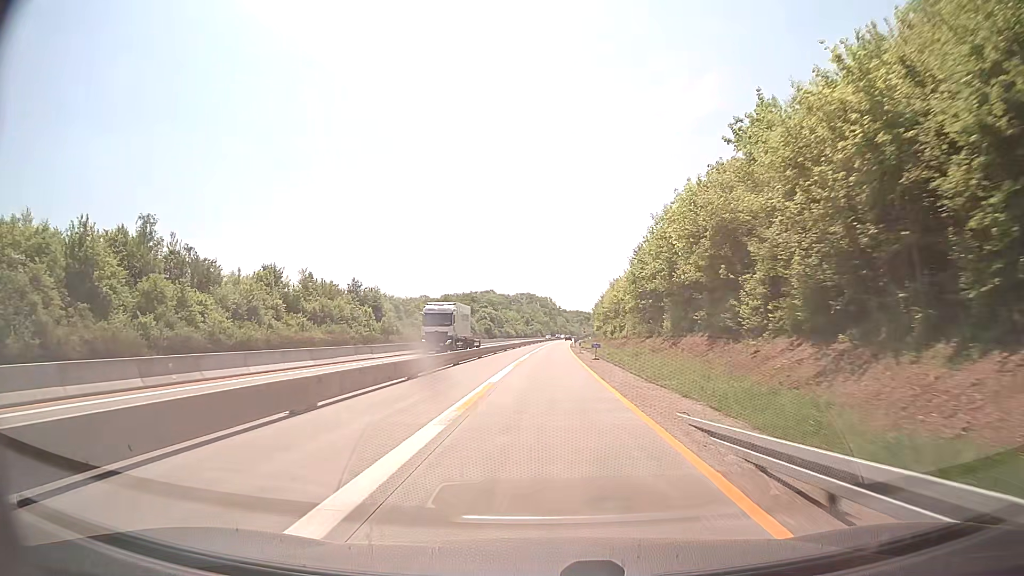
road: motorway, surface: concrete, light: Day
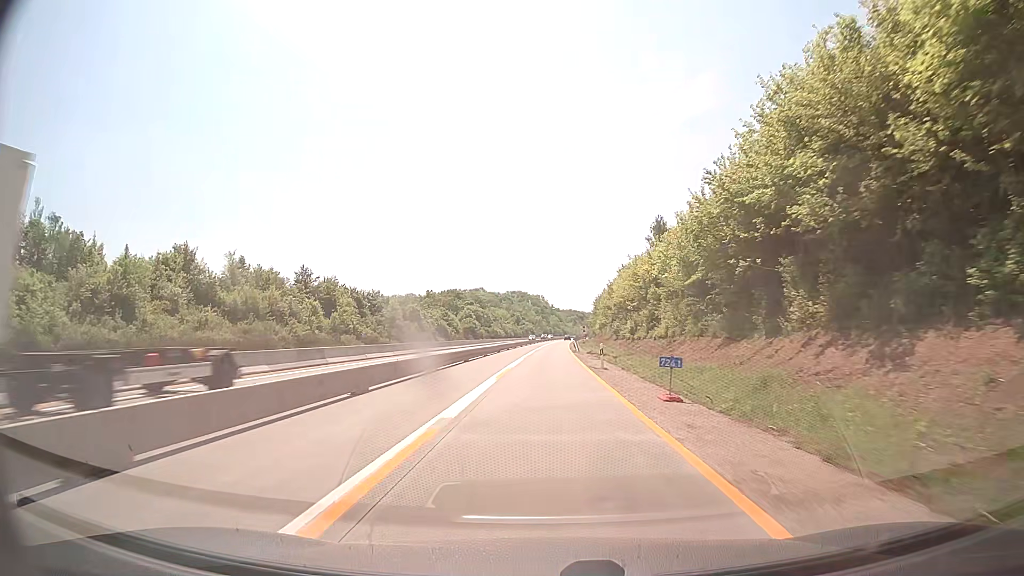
(+0.3, +26.1) m; +1°
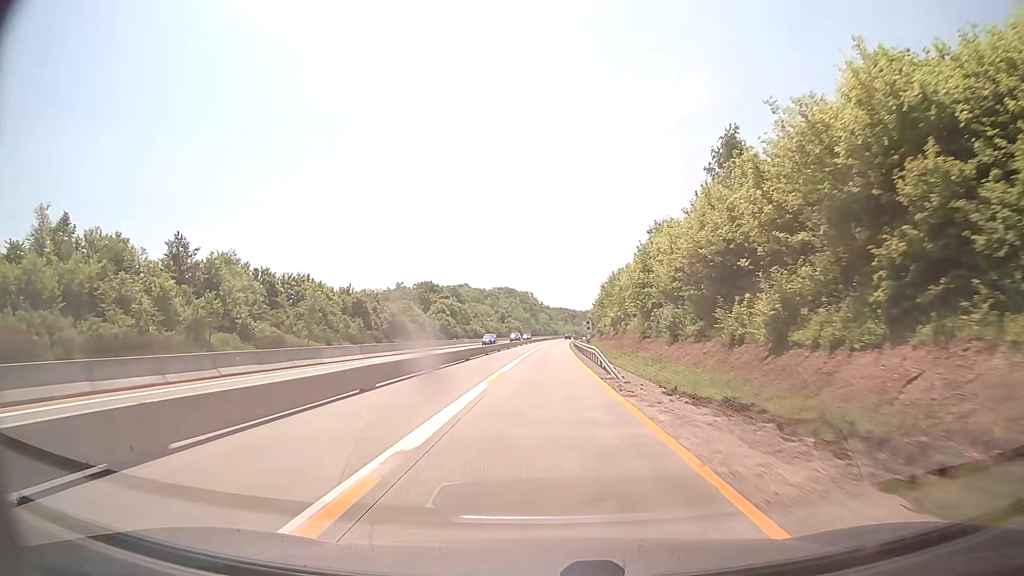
(+0.1, +39.2) m; +1°
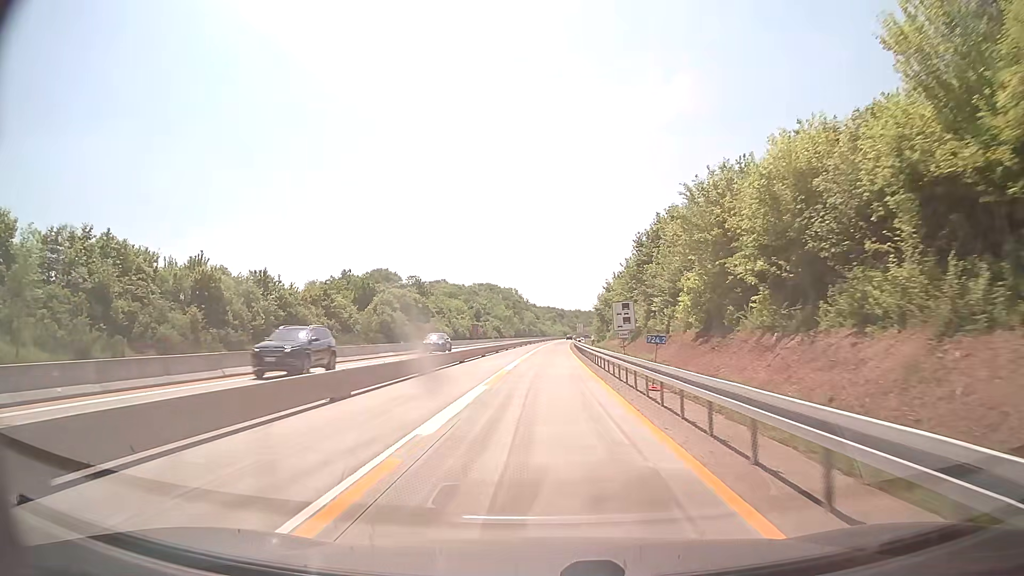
(+0.4, +52.3) m; +1°
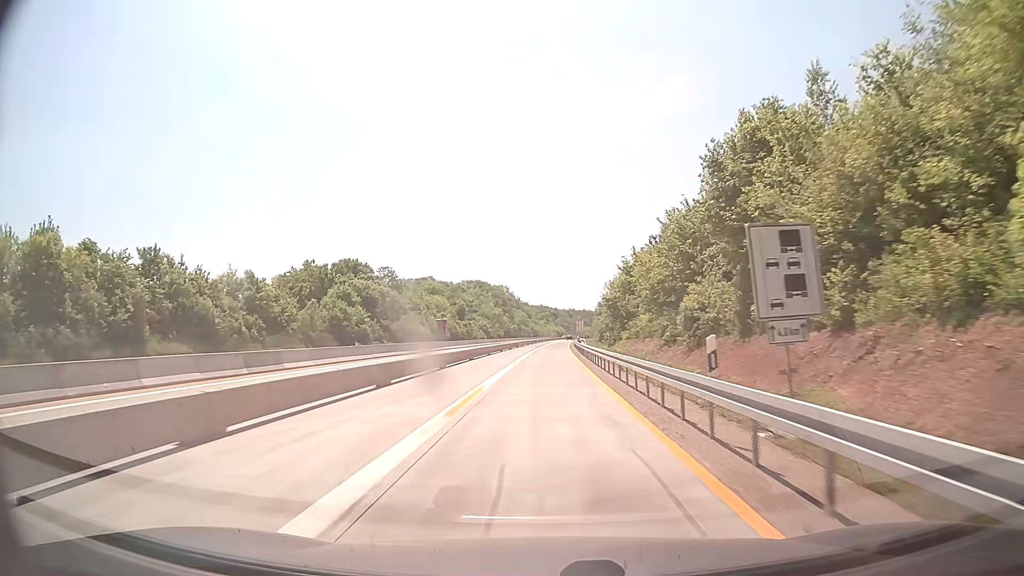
(+0.2, +26.1) m; +1°
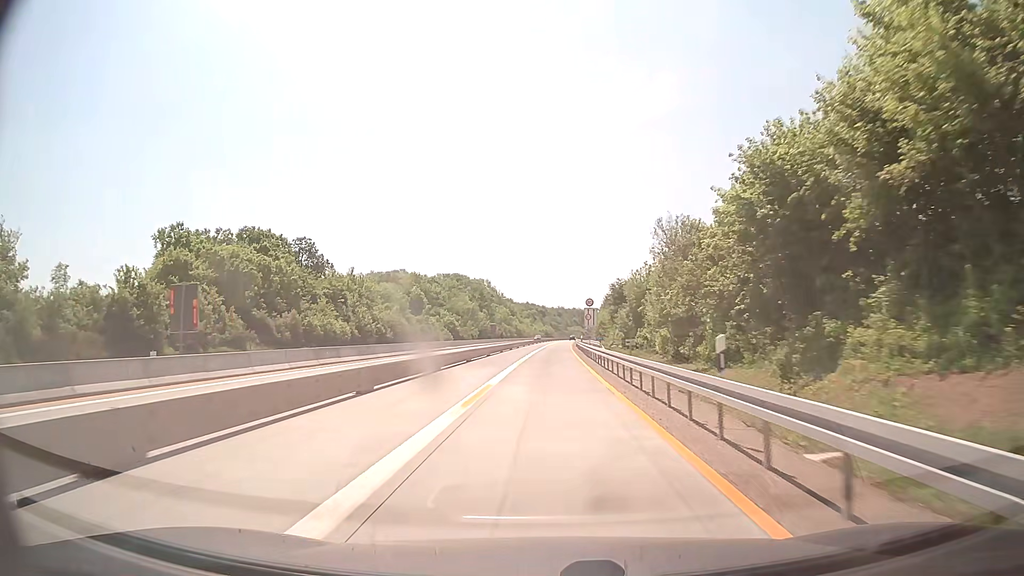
(+0.5, +52.3) m; +1°
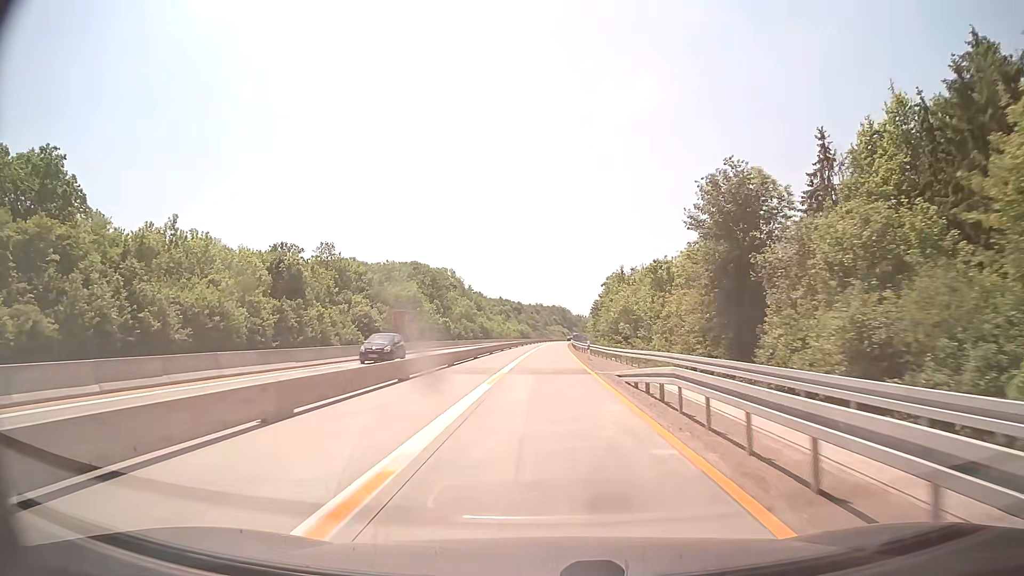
(+0.7, +65.4) m; +2°
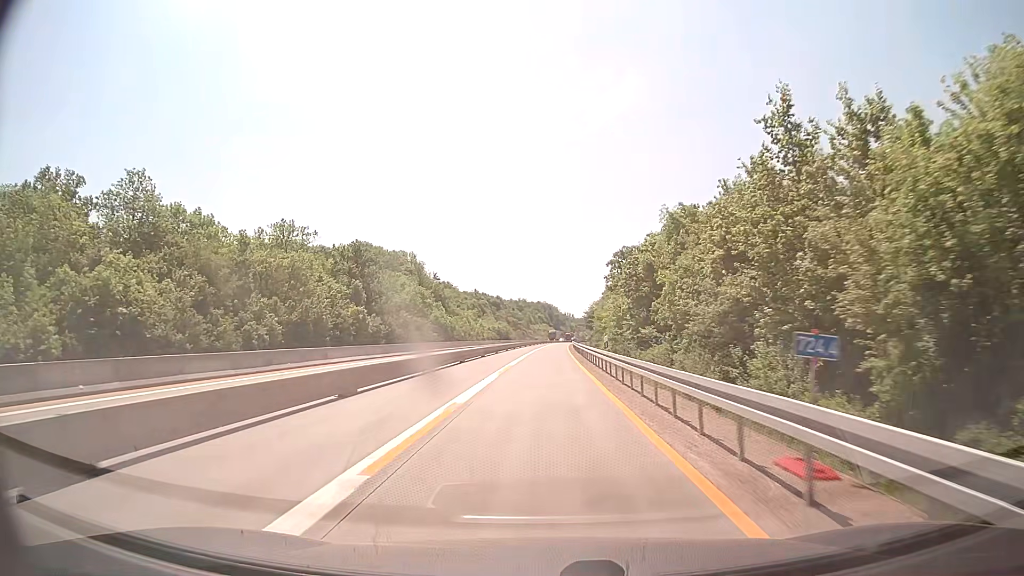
(+0.8, +65.4) m; +1°
(0, +10) (0, +20) (0, +30) (0, +40) (+1, +50) (+1, +60) (+1, +70) (+1, +80) (+2, +90) (+2, +100) m
